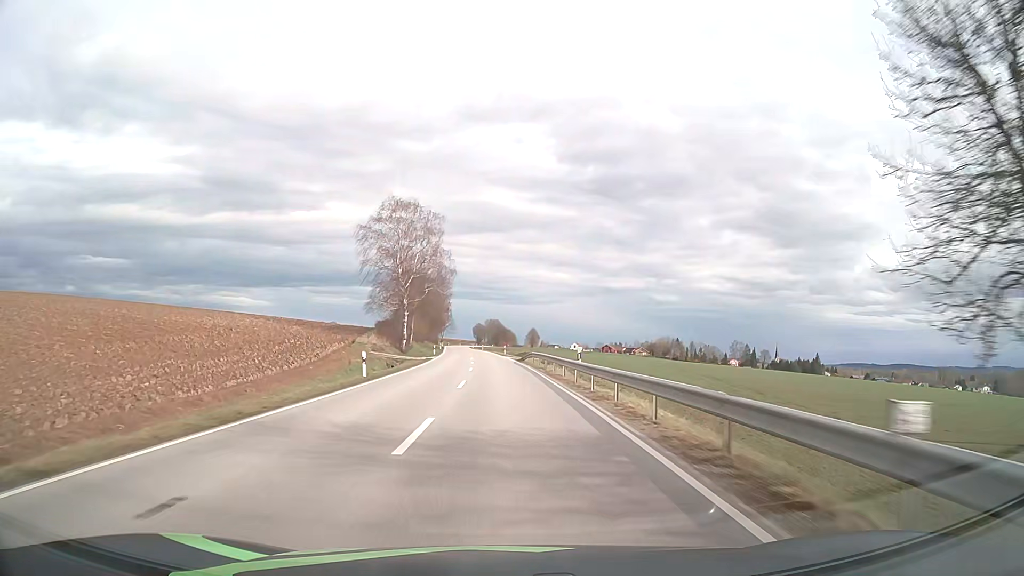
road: secondary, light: Day
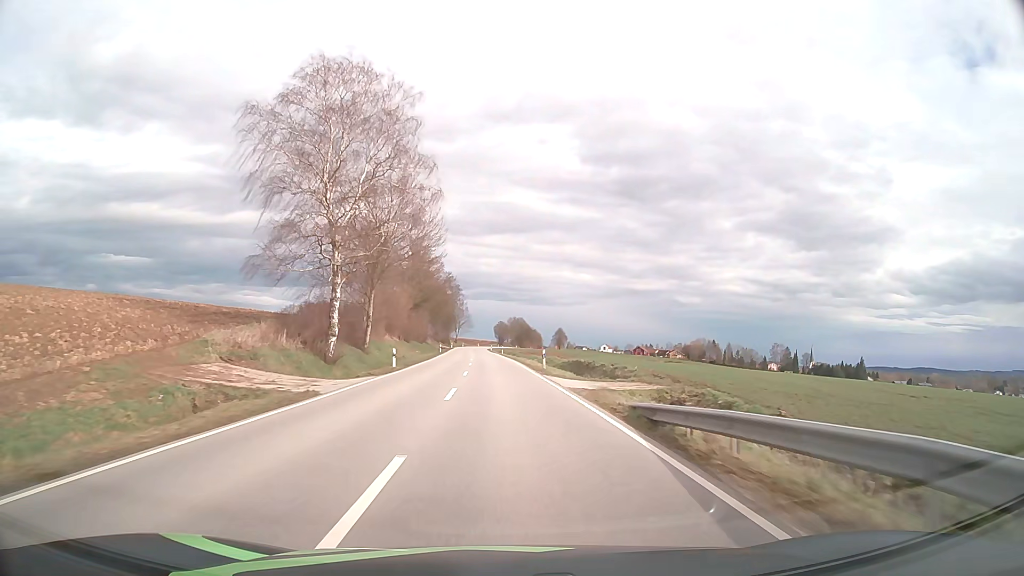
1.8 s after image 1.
(-0.9, +40.3) m; -2°
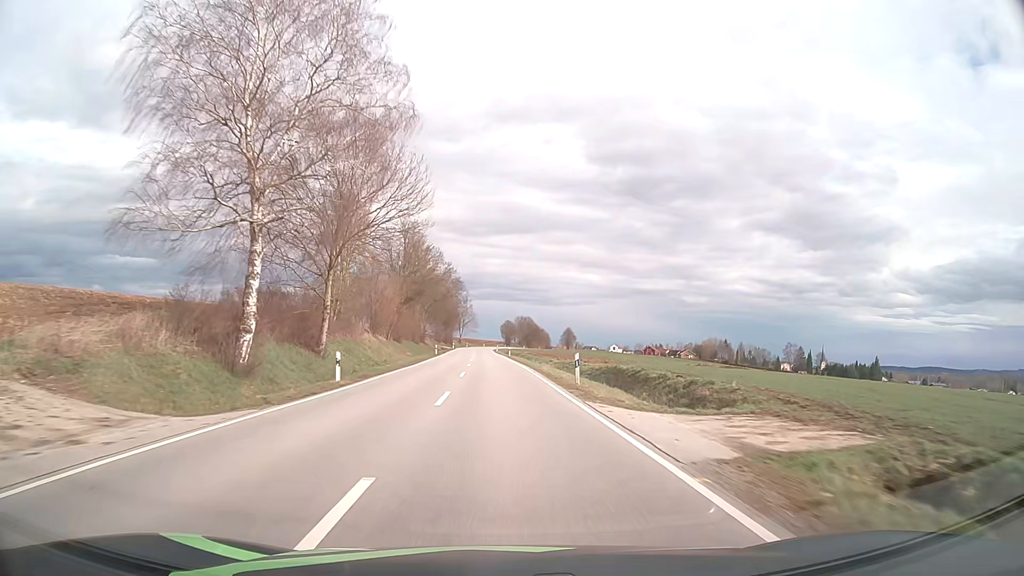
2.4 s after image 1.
(-0.1, +13.5) m; -1°
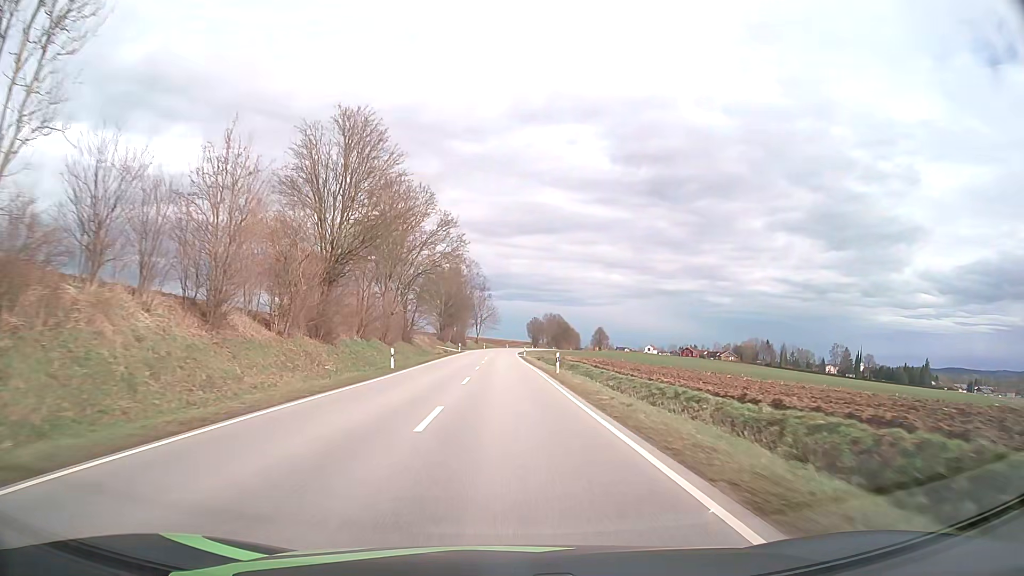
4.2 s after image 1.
(-0.8, +40.4) m; -2°
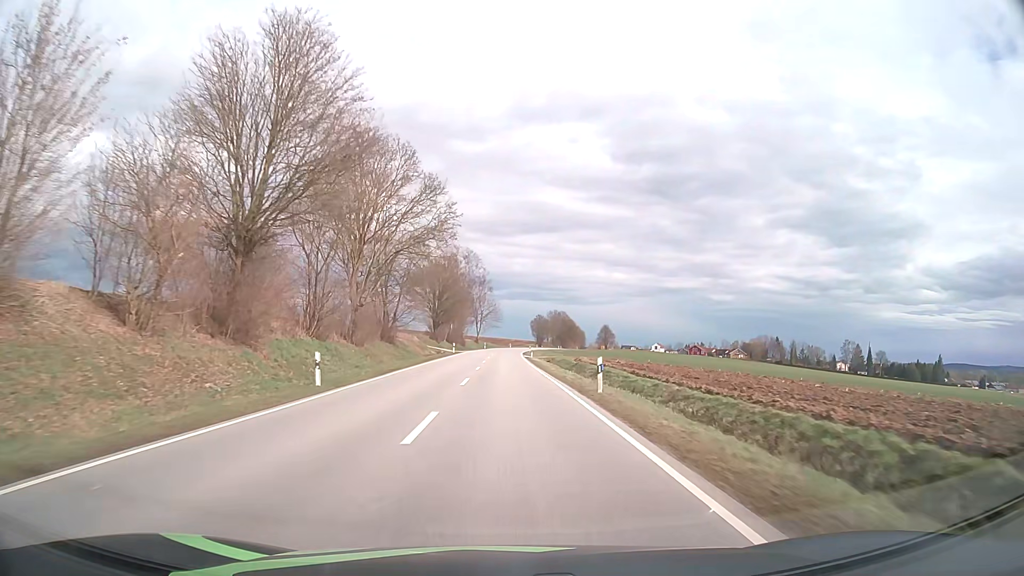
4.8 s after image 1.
(0.0, +13.5) m; 0°
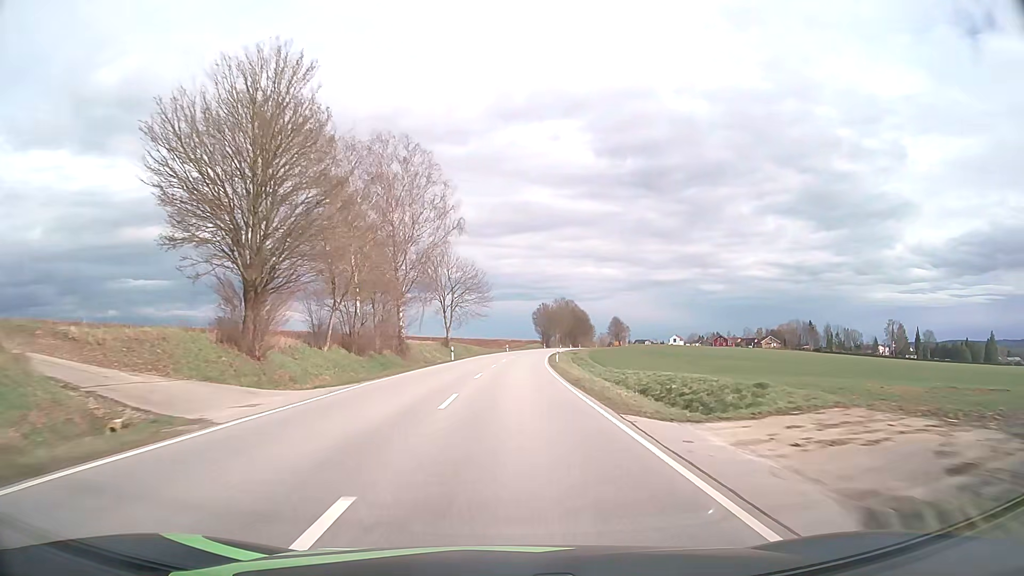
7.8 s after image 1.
(-0.1, +67.5) m; +1°
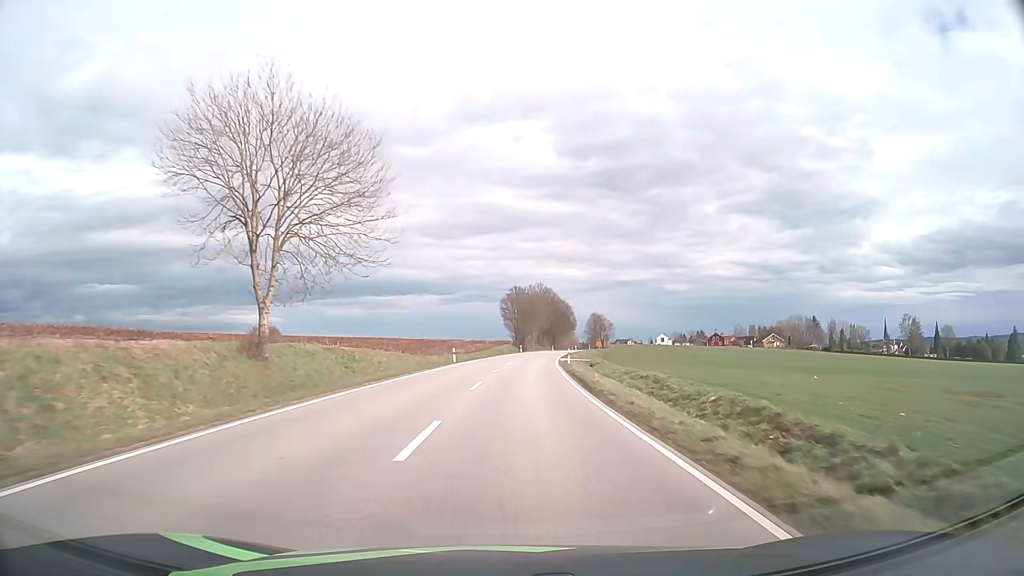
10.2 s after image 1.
(+1.1, +54.0) m; +3°
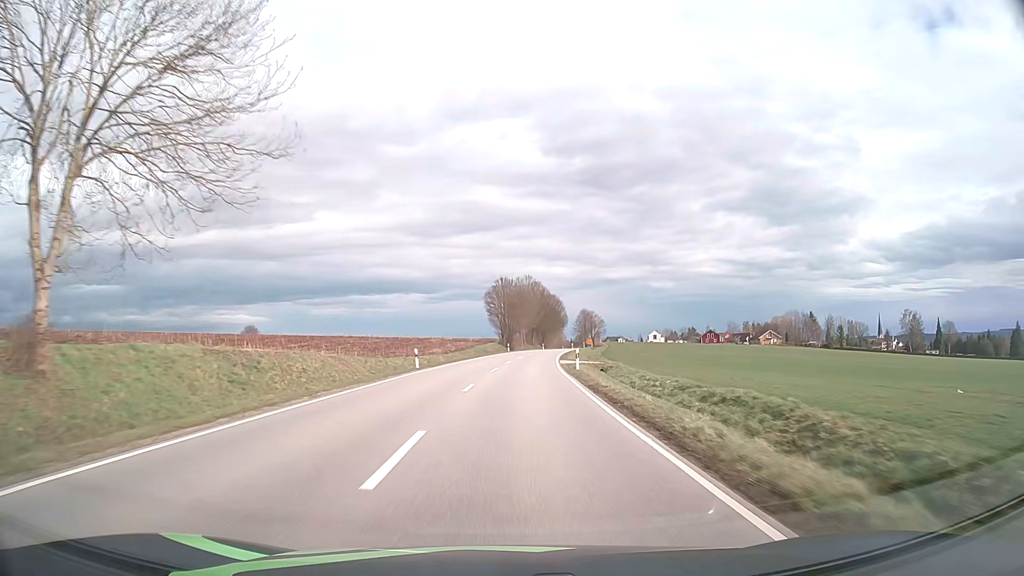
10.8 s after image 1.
(+0.2, +13.5) m; +1°
(0, +10) (0, +20) (+1, +30) (+1, +40) (+2, +50) (+3, +60) (+4, +70) (+5, +80) (+6, +90) (+8, +100) m
